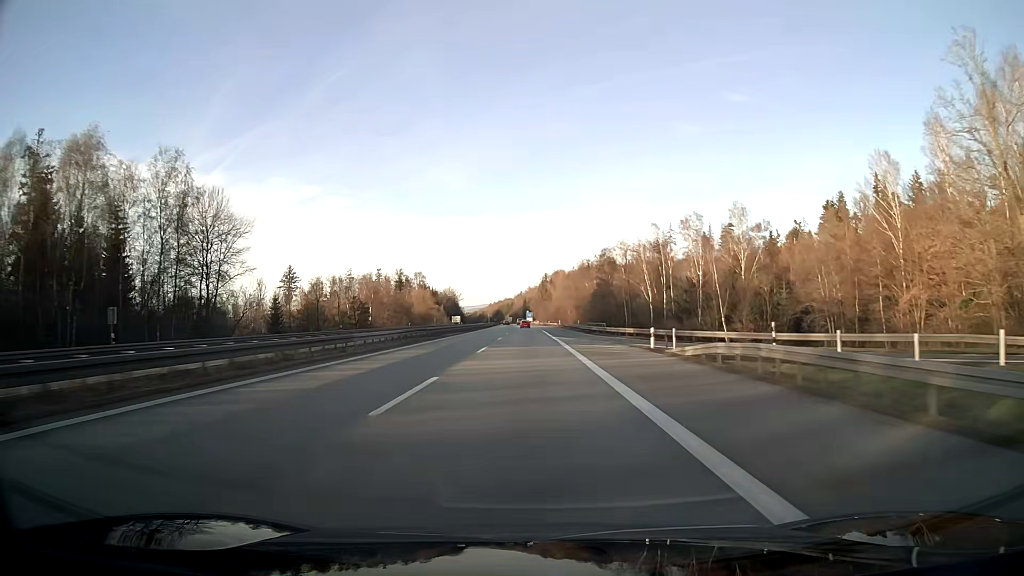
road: motorway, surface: asphalt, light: Day
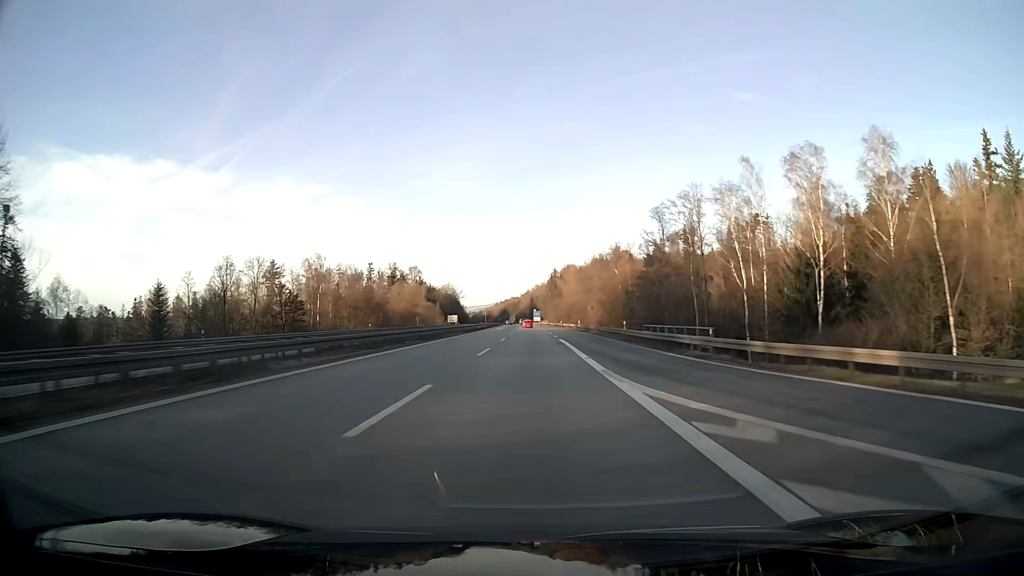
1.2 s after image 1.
(-0.2, +38.0) m; -1°
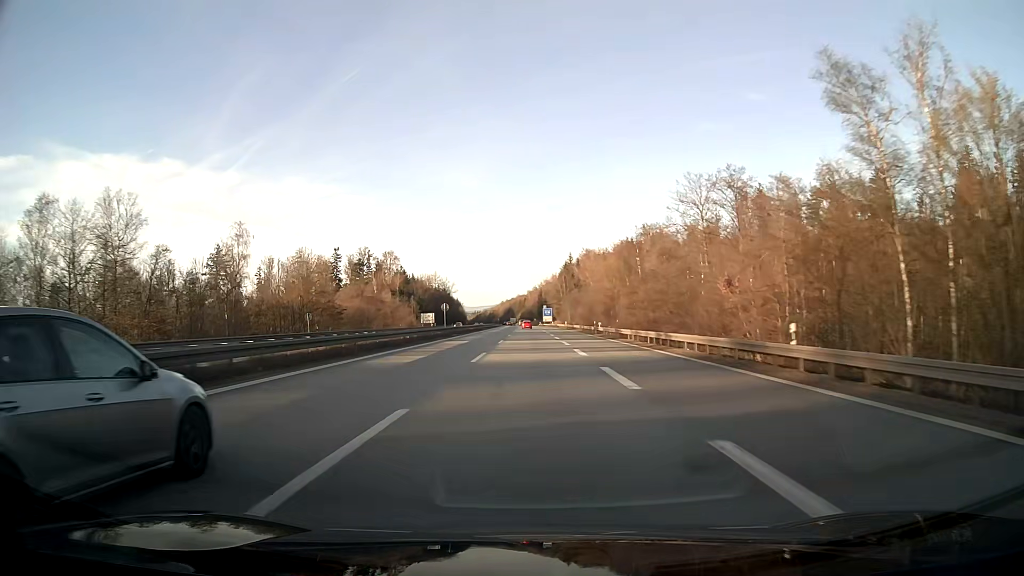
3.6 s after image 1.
(-0.5, +76.0) m; -1°
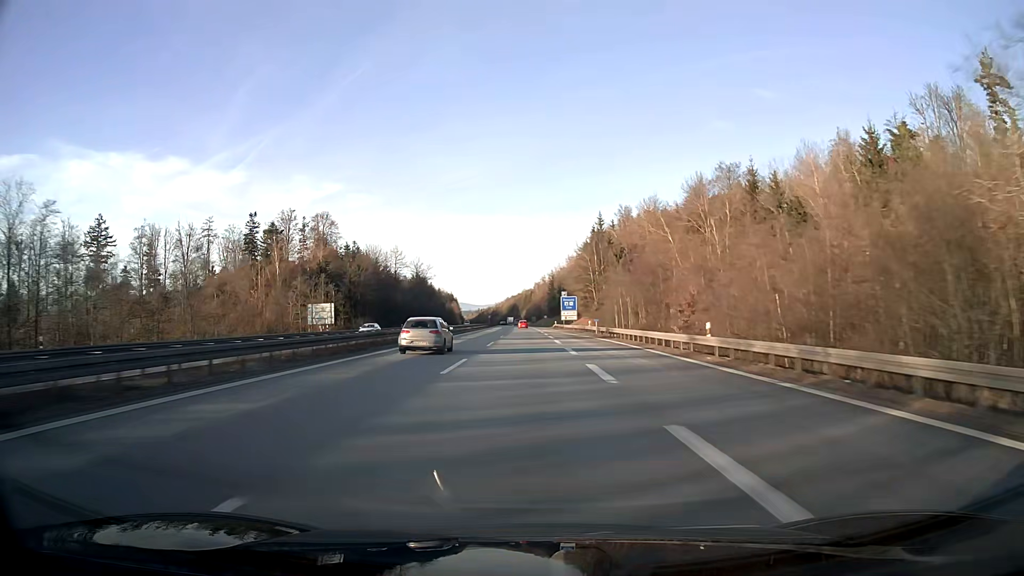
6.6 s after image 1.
(-0.6, +95.1) m; -1°
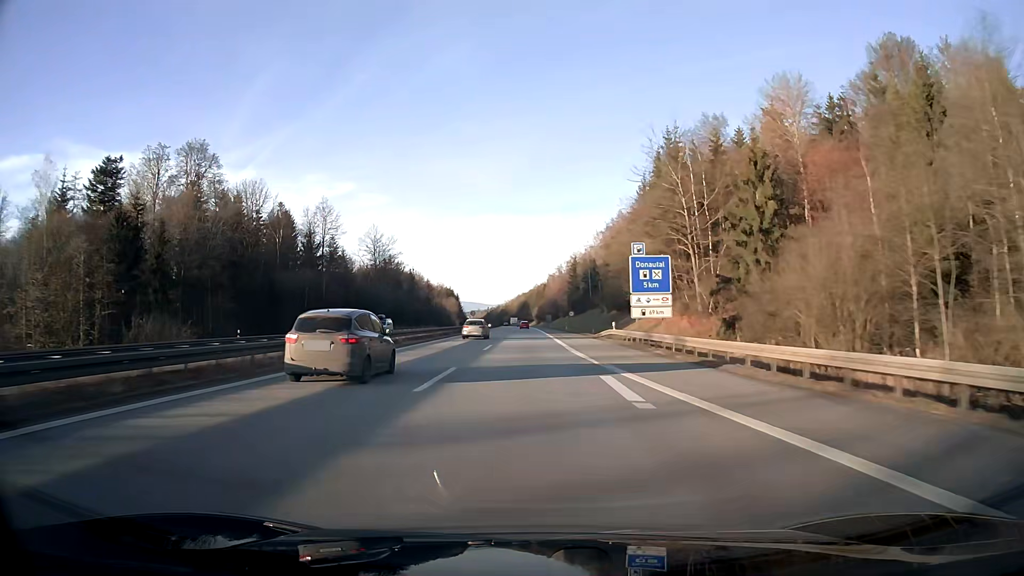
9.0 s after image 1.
(-0.8, +76.1) m; -1°
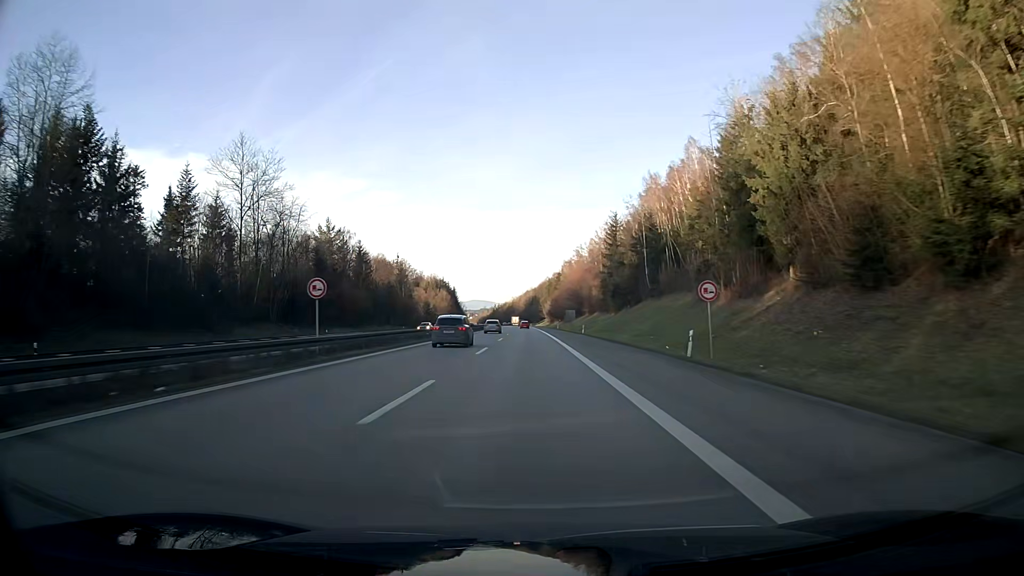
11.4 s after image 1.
(-0.6, +76.2) m; -1°
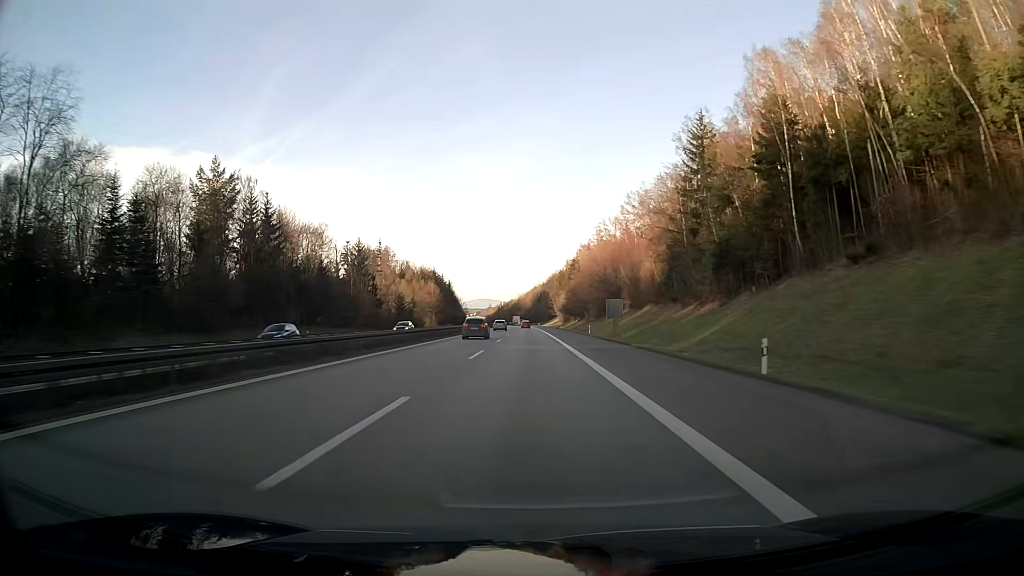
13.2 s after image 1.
(-0.3, +57.3) m; -1°
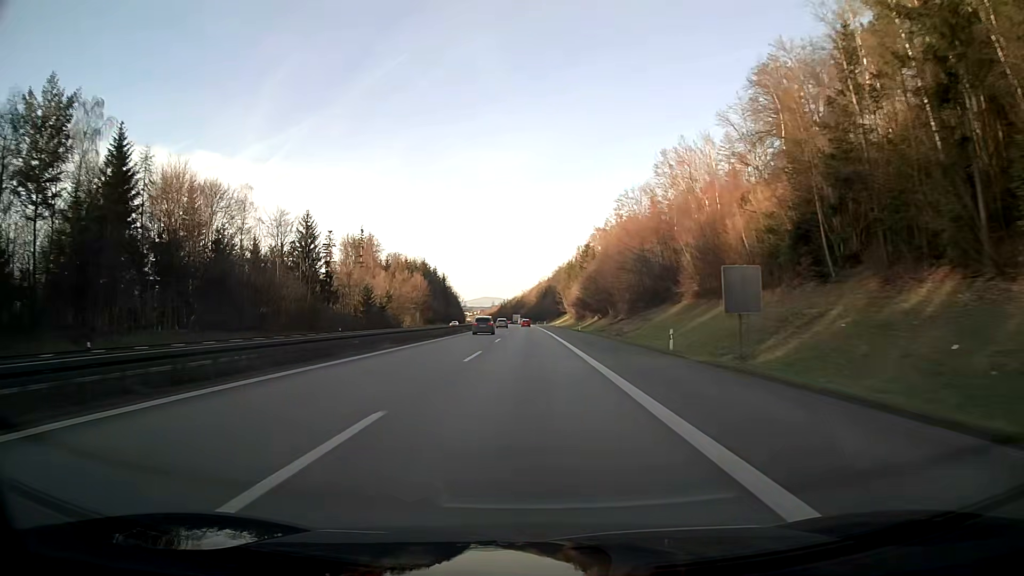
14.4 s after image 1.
(-0.1, +38.2) m; 0°
